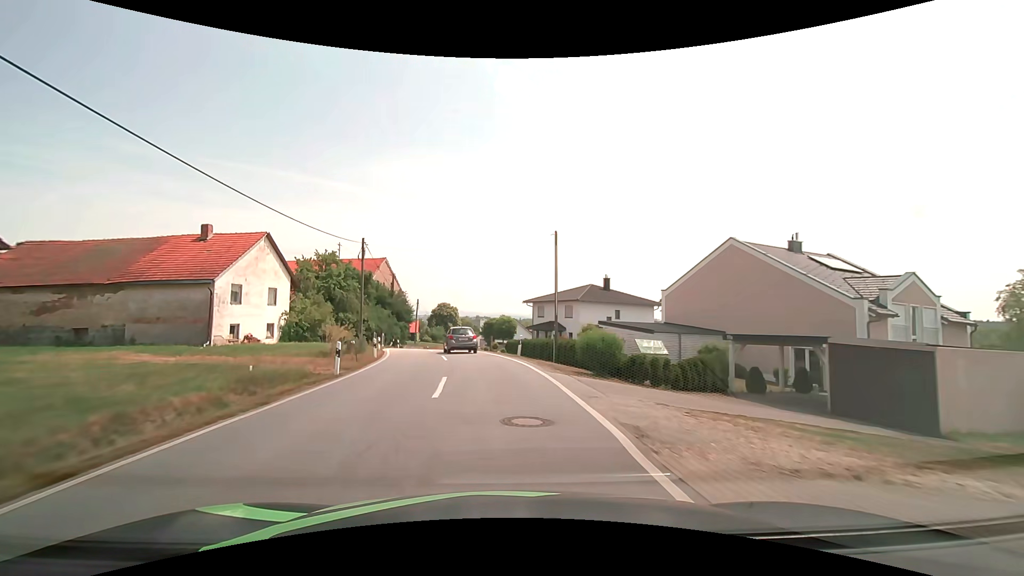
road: tertiary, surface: asphalt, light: Day
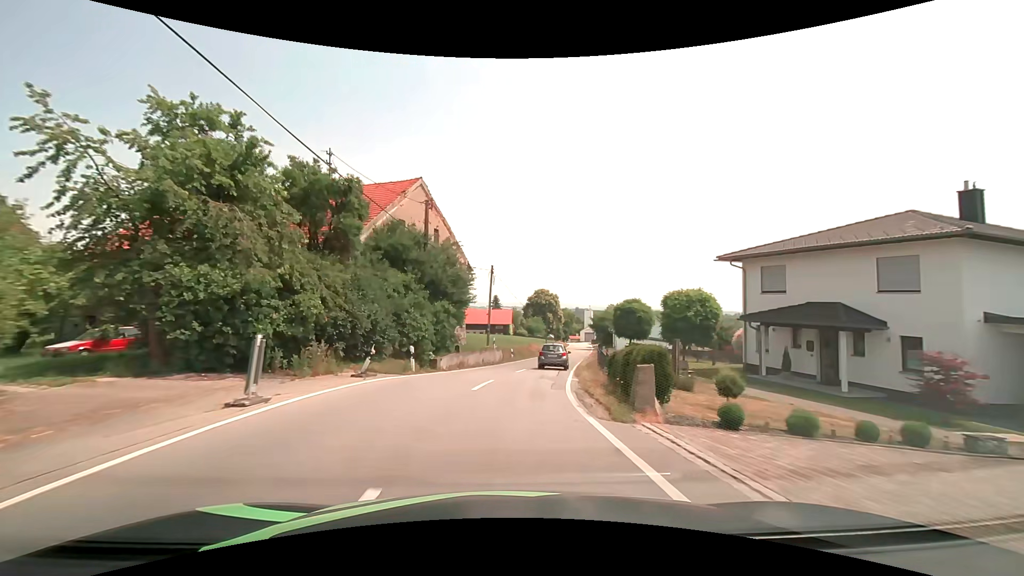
(-4.0, +33.3) m; -12°
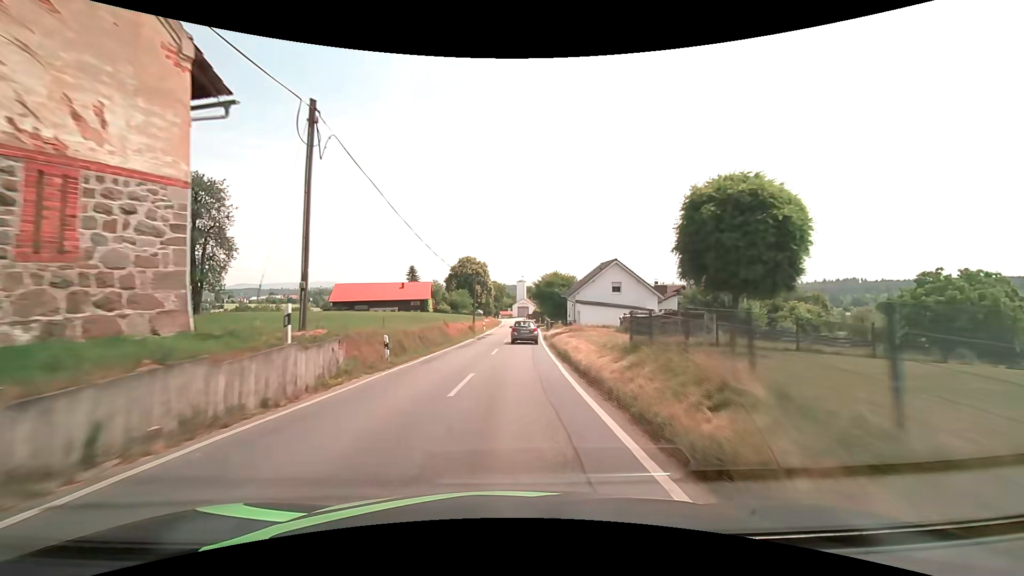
(+1.8, +26.5) m; +8°
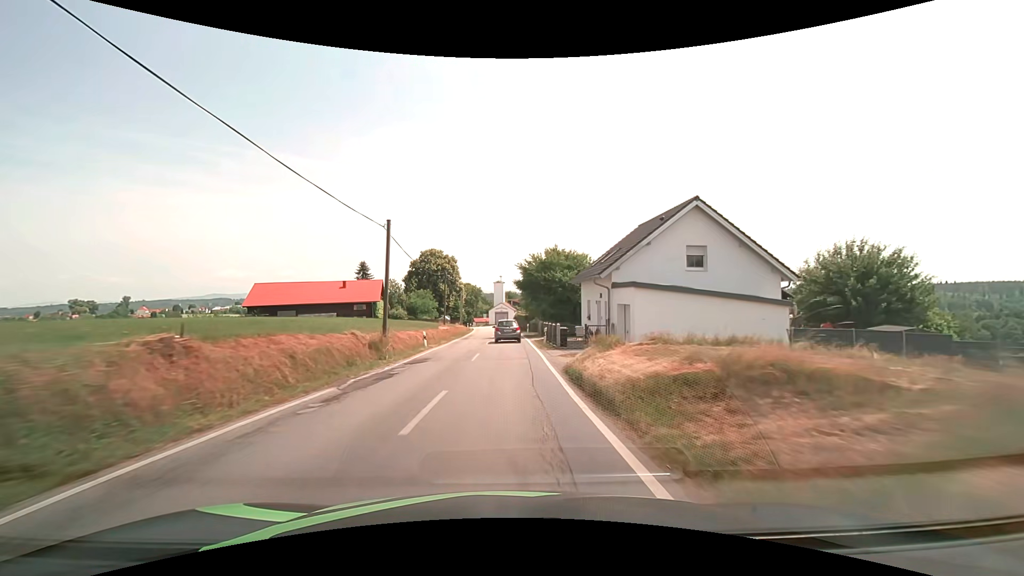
(+1.0, +27.5) m; +3°
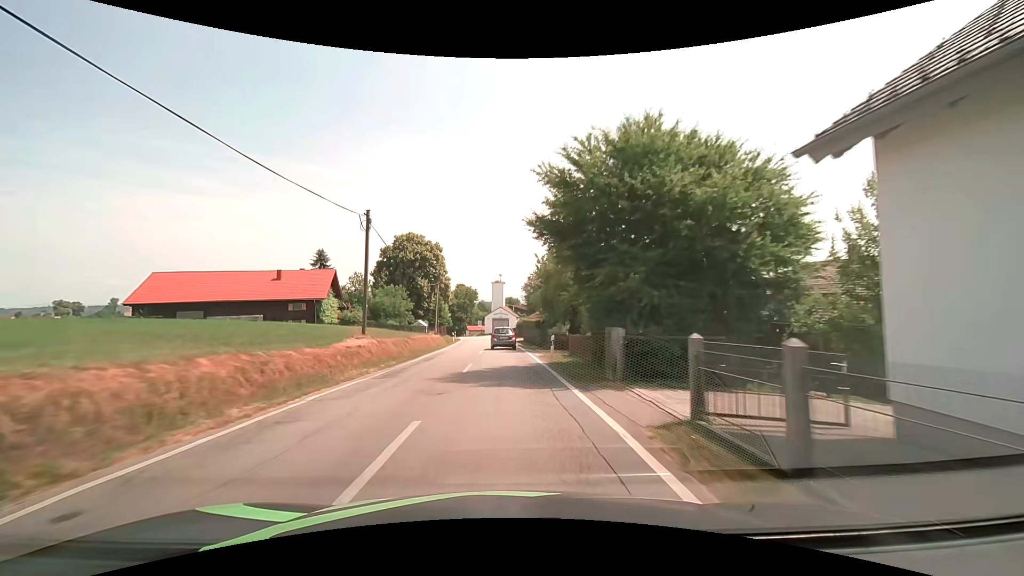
(+0.1, +27.4) m; 0°
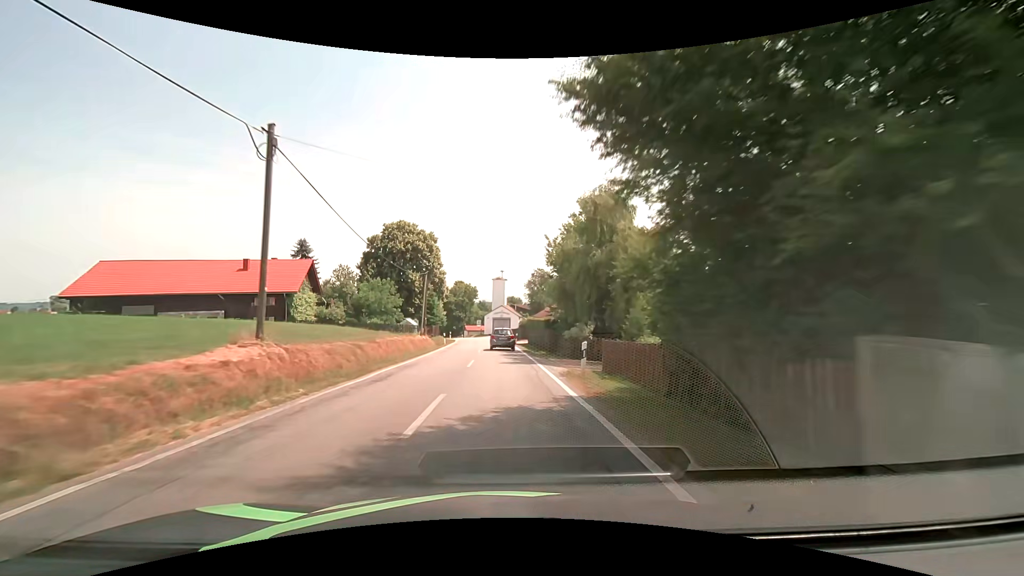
(0.0, +9.1) m; 0°
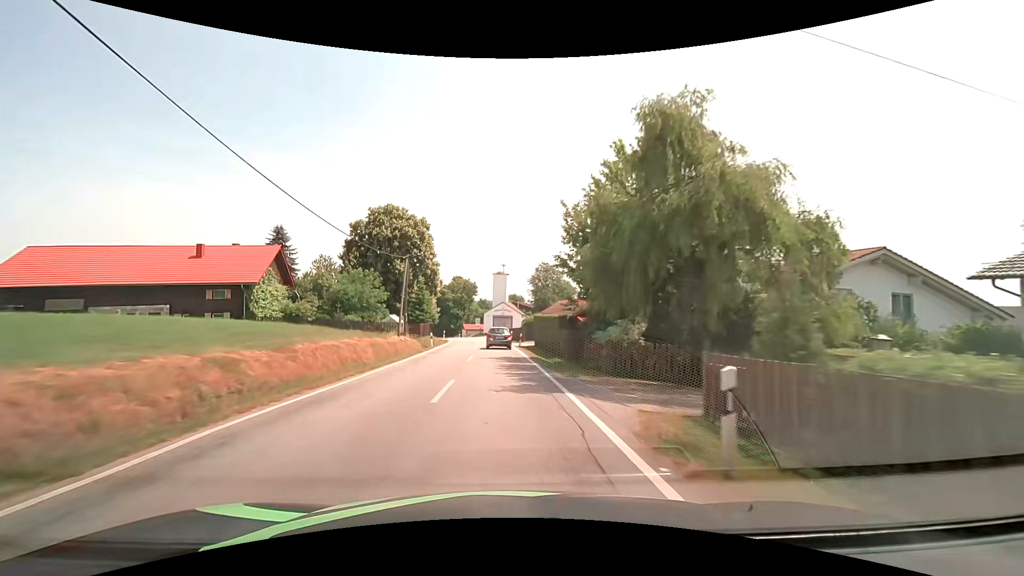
(0.0, +9.2) m; 0°
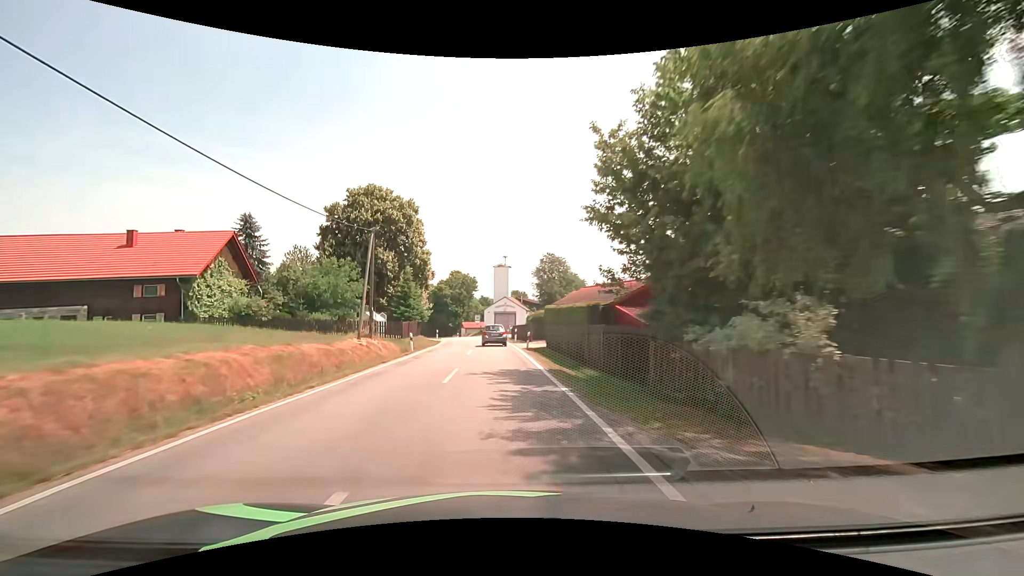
(0.0, +9.2) m; 0°
(0, +10) (0, +20) (-1, +30) (-1, +40) (-2, +50) (-3, +60) (-5, +70) (-8, +79) (-11, +89) (-15, +98) m
